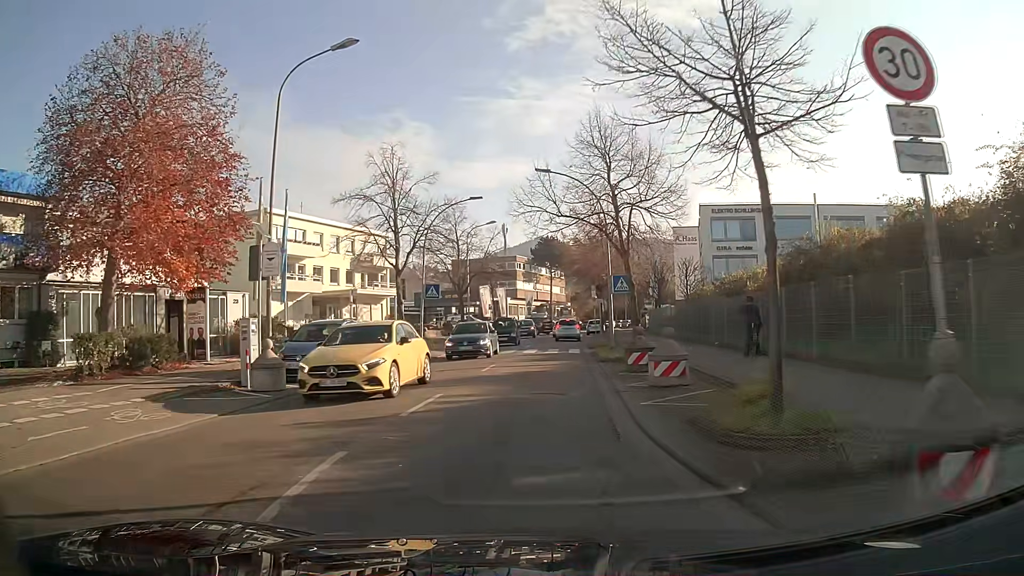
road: secondary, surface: asphalt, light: Day
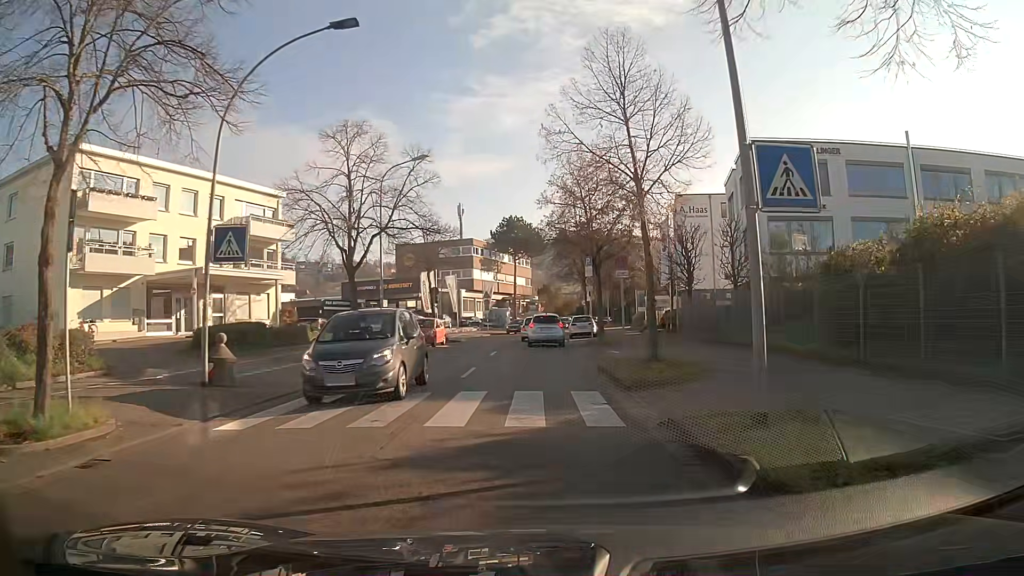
(+0.3, +21.0) m; +2°
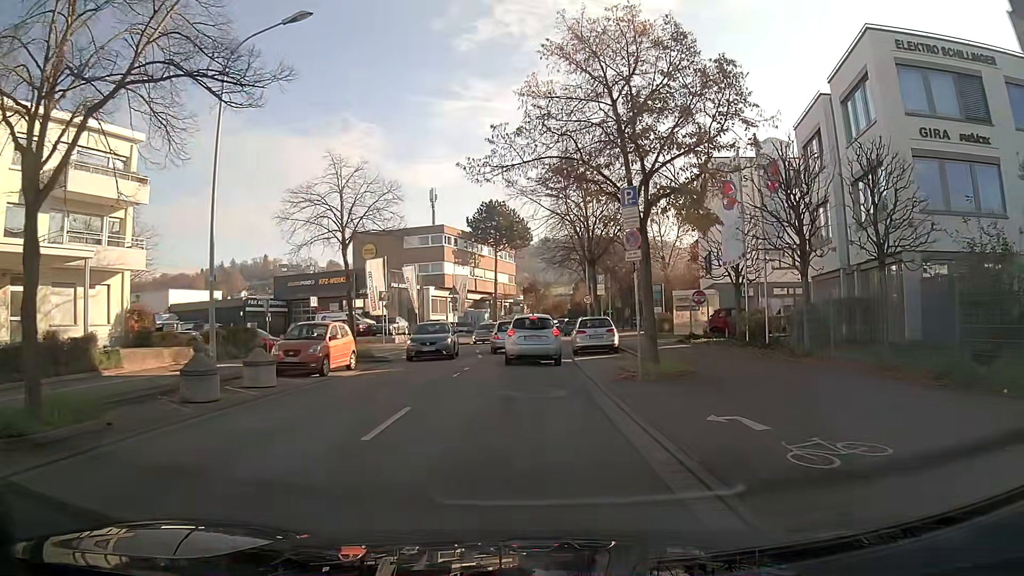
(+0.3, +16.7) m; +2°
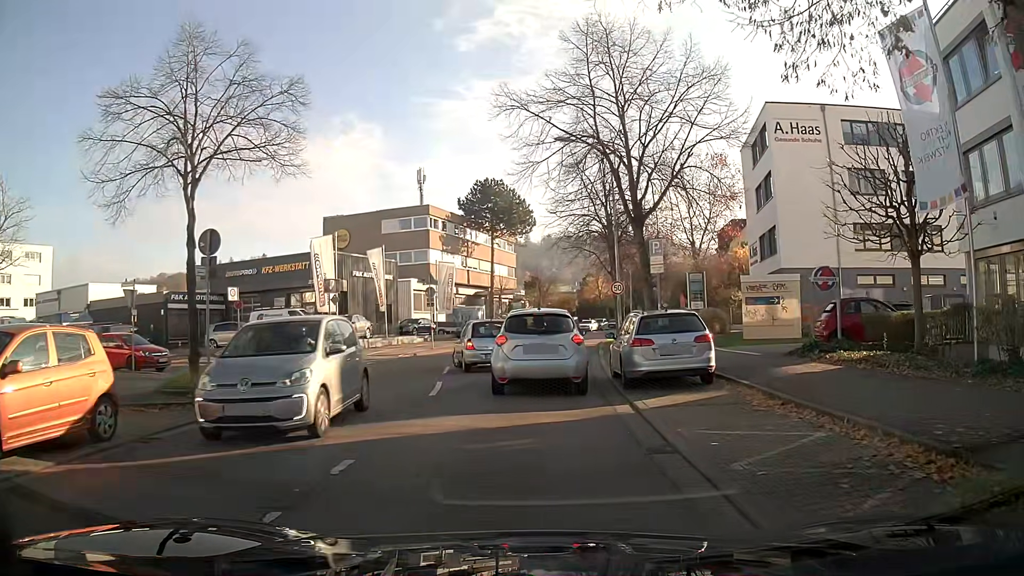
(-0.1, +13.0) m; 0°
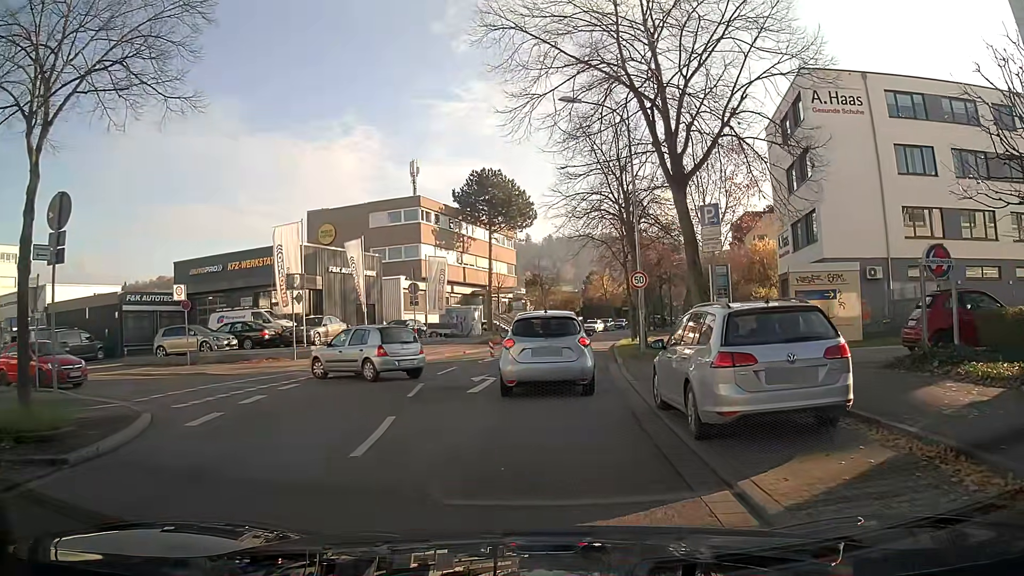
(0.0, +5.5) m; 0°
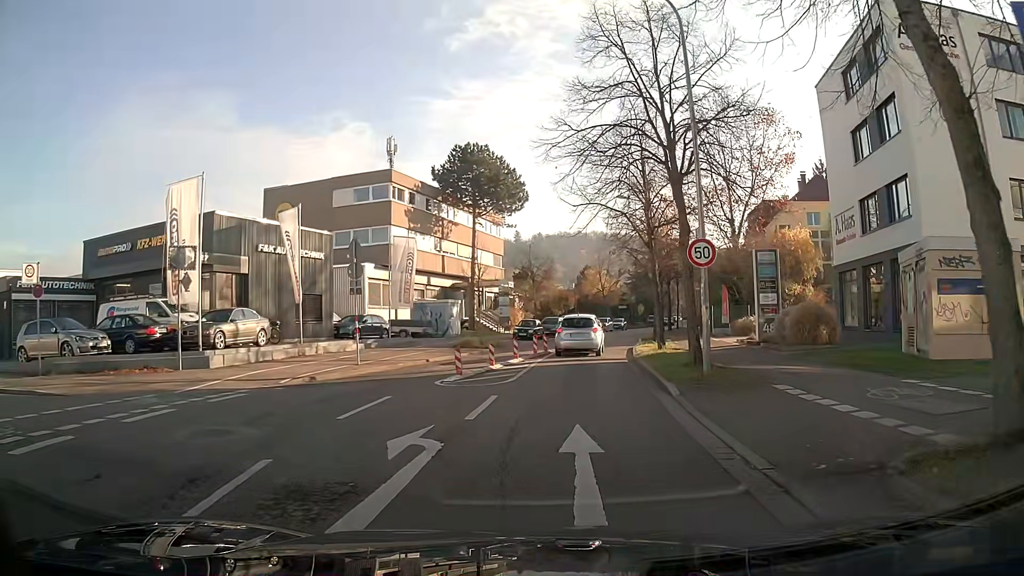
(+0.1, +9.5) m; +2°
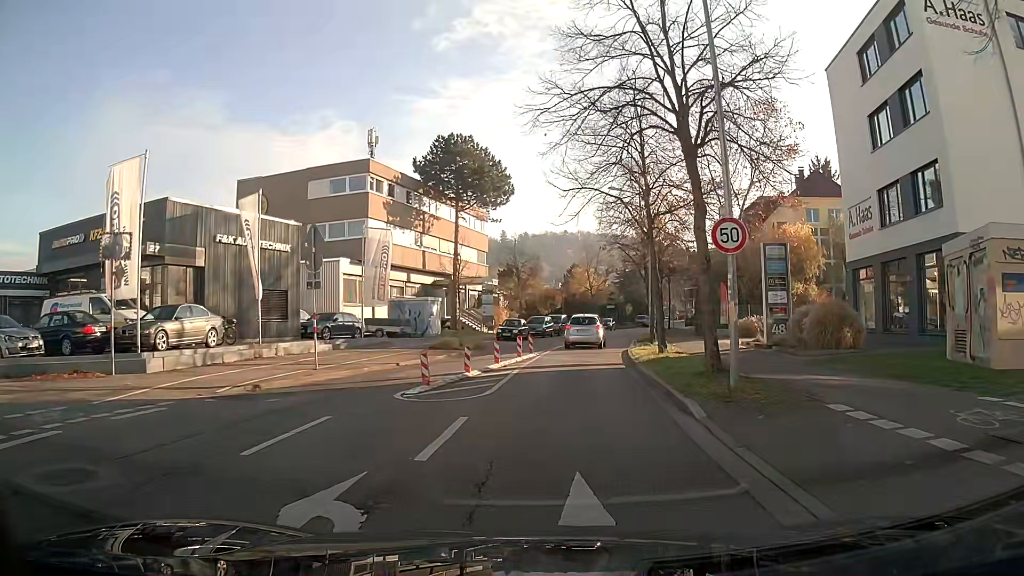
(0.0, +3.0) m; 0°
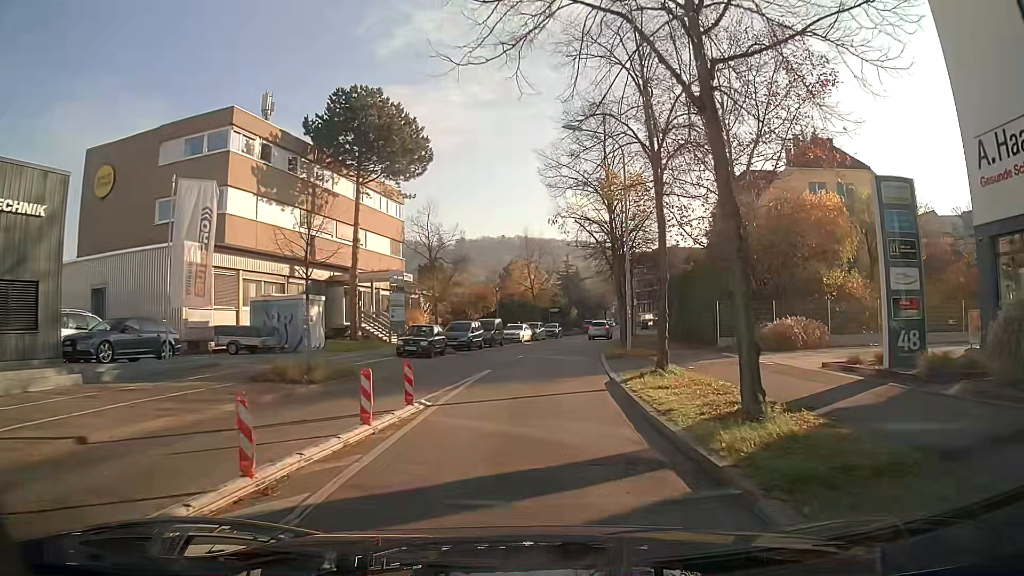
(+0.7, +14.2) m; +4°
(0, +10) (+1, +20) (+2, +30) (+3, +40) (+5, +50) (+7, +59) (+9, +69) (+12, +79) (+14, +88) (+17, +98) m
